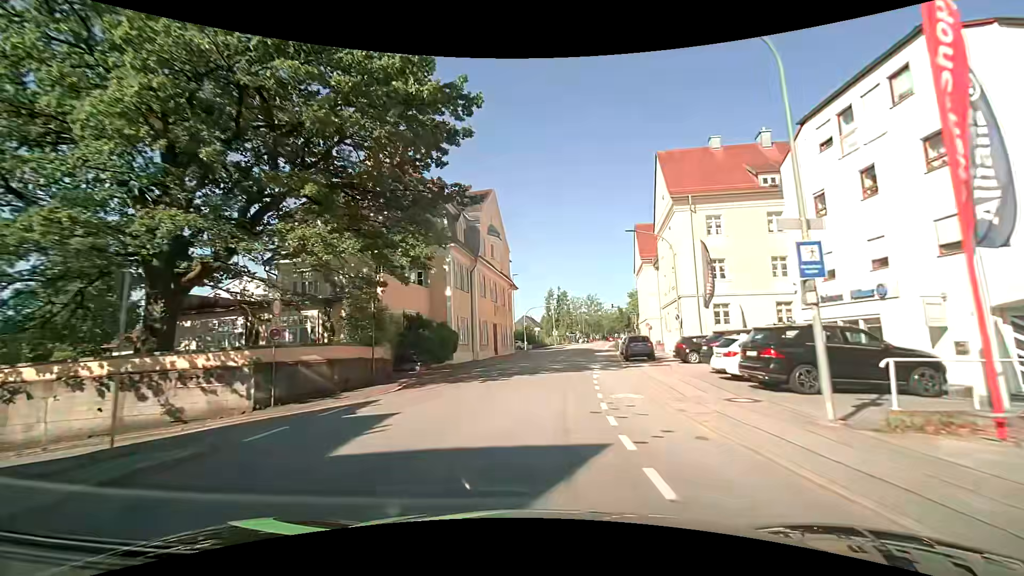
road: tertiary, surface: asphalt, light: Day
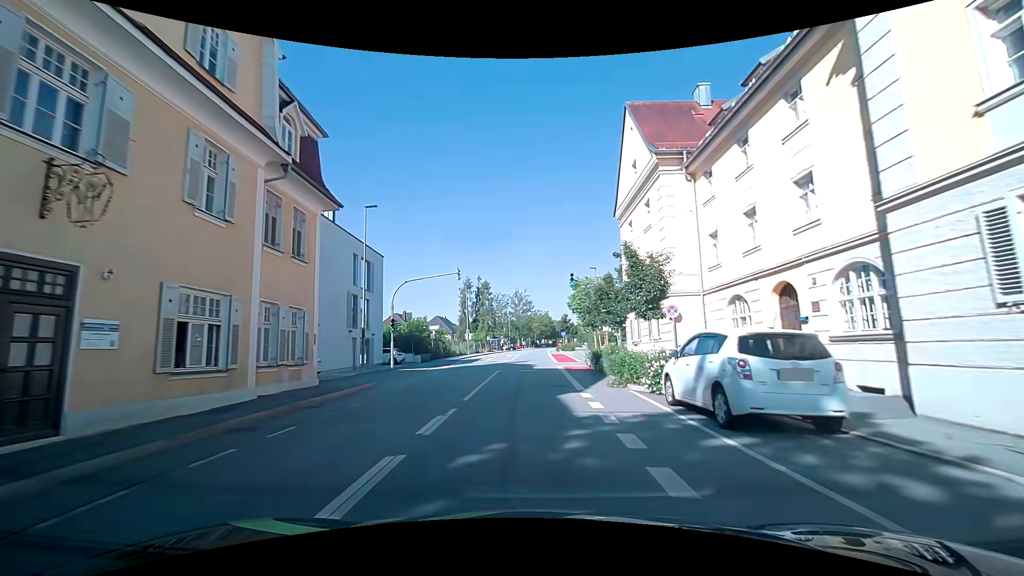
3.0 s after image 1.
(+3.1, +35.0) m; +8°
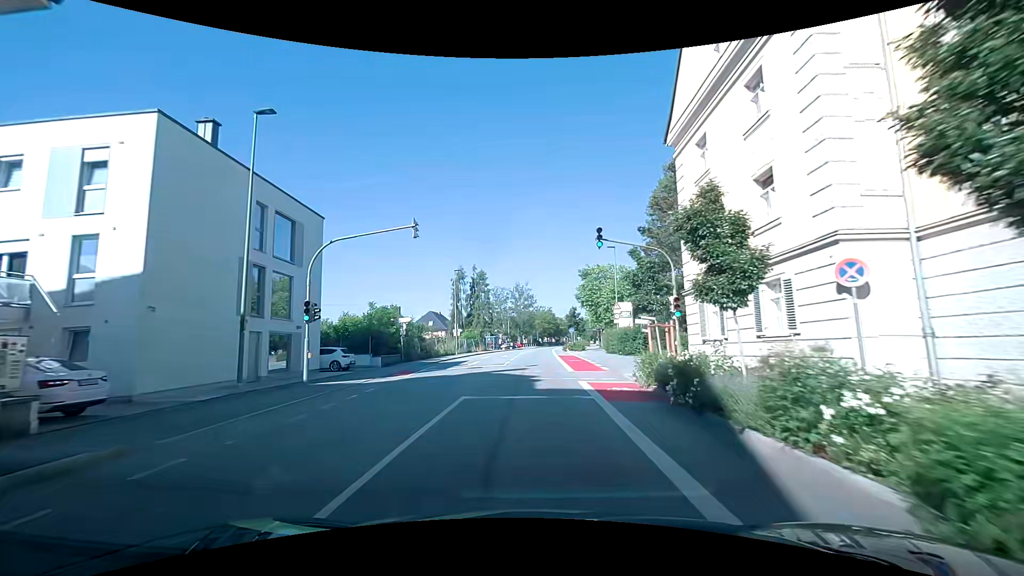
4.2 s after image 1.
(0.0, +12.6) m; 0°
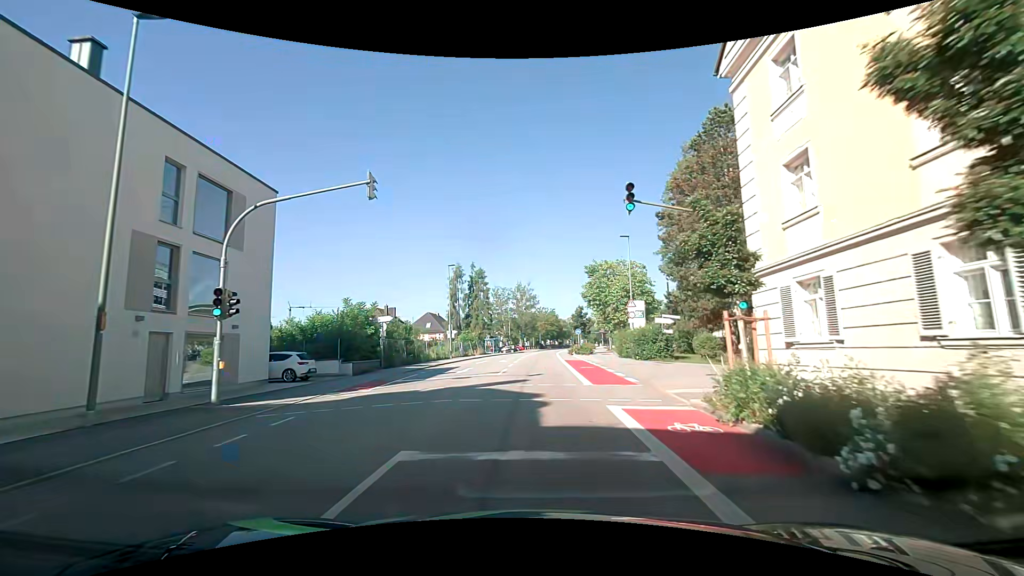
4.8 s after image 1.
(+0.1, +5.9) m; 0°
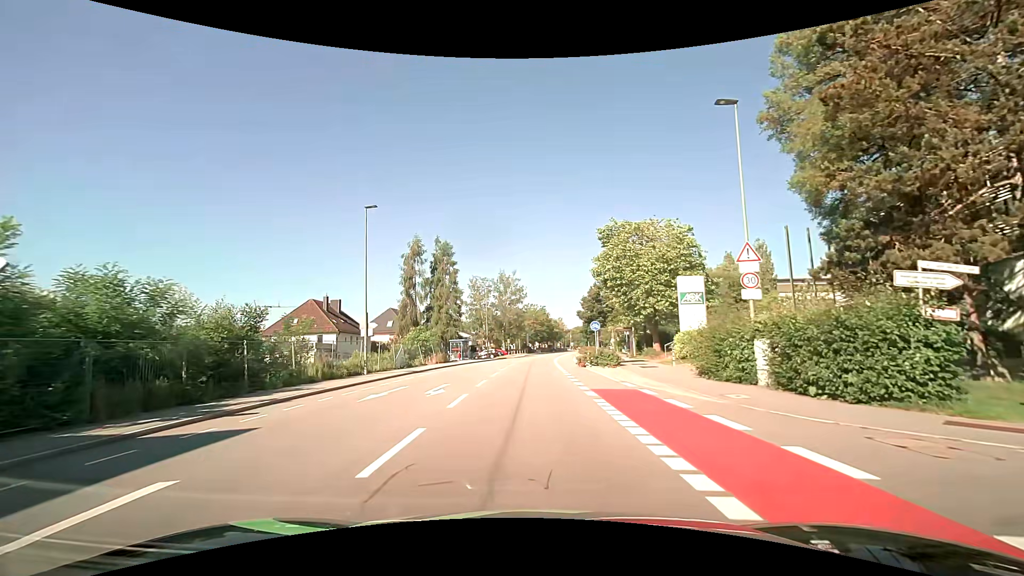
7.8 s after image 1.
(+0.4, +24.0) m; +1°
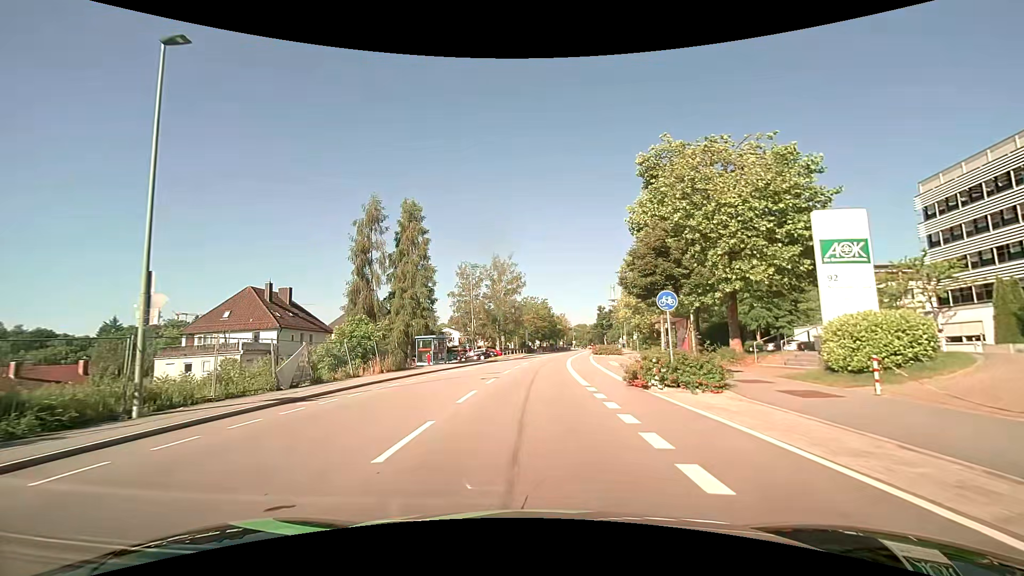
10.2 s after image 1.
(+0.1, +17.3) m; +1°
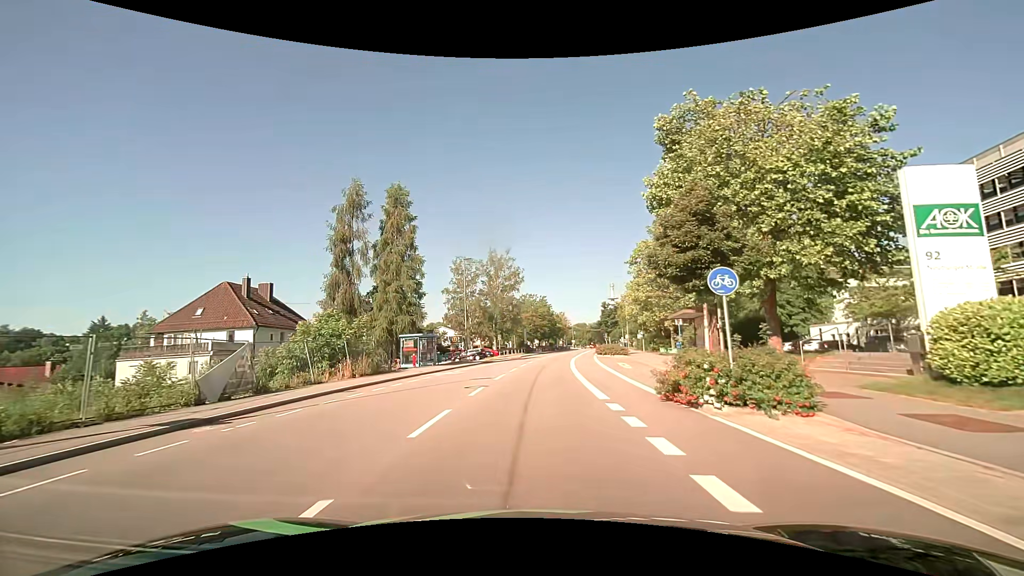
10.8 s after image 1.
(0.0, +4.6) m; 0°
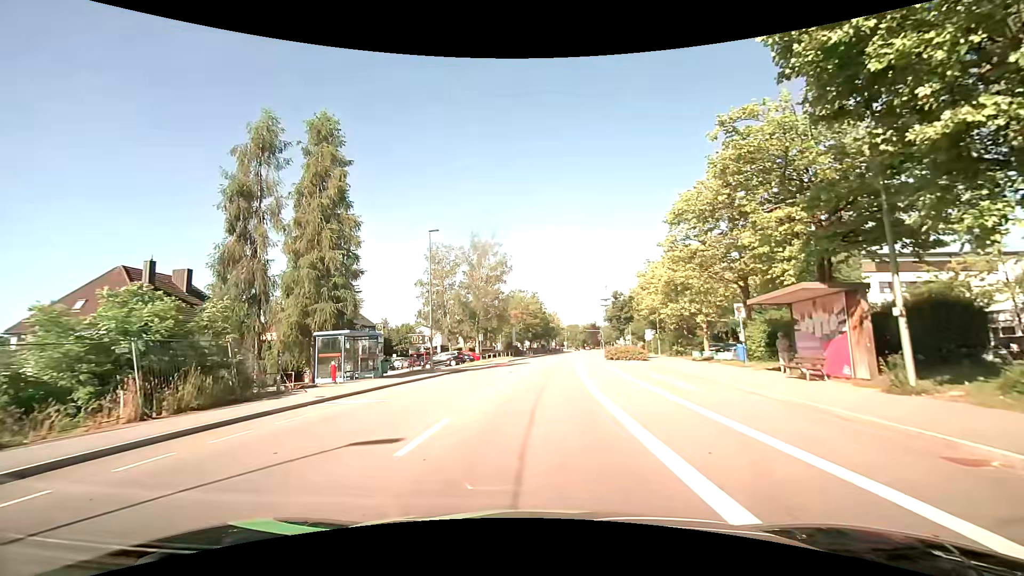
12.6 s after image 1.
(+0.1, +12.9) m; +1°
(0, +10) (0, +20) (+1, +30) (+2, +40) (+3, +50) (+4, +60) (+5, +70) (+7, +80) (+8, +90) (+9, +99) m
